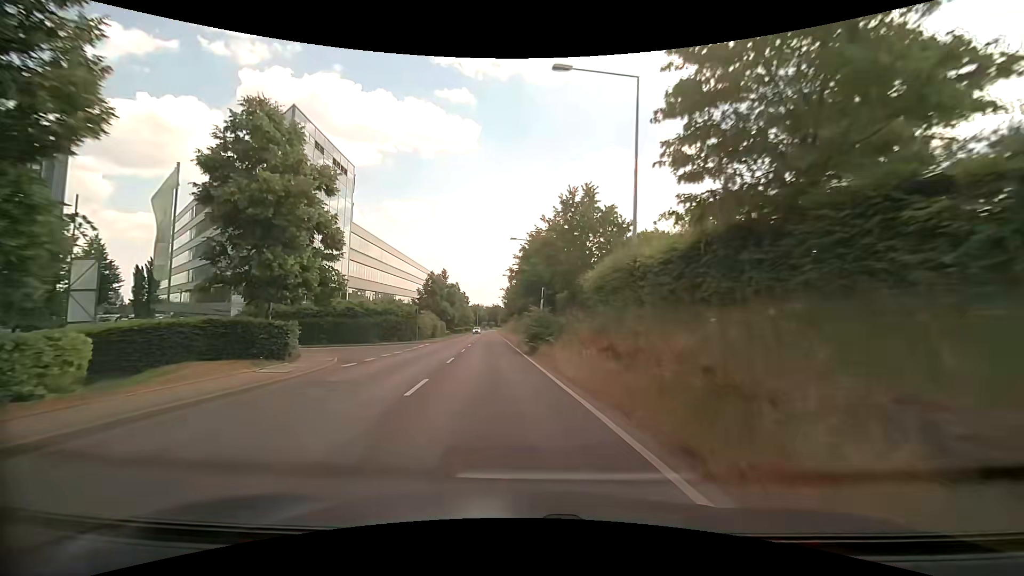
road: tertiary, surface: asphalt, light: Day
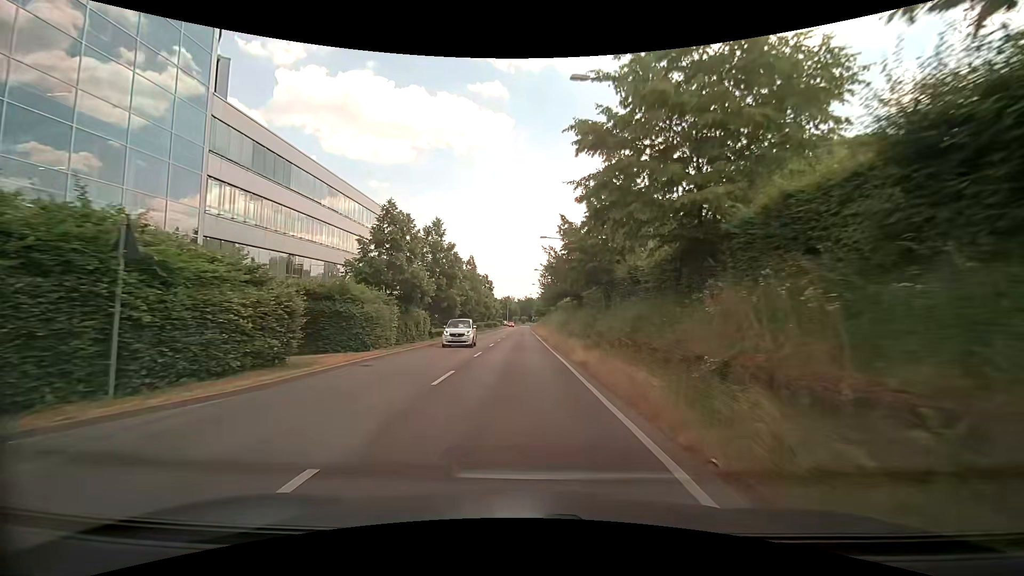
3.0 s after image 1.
(-1.9, +35.7) m; -3°
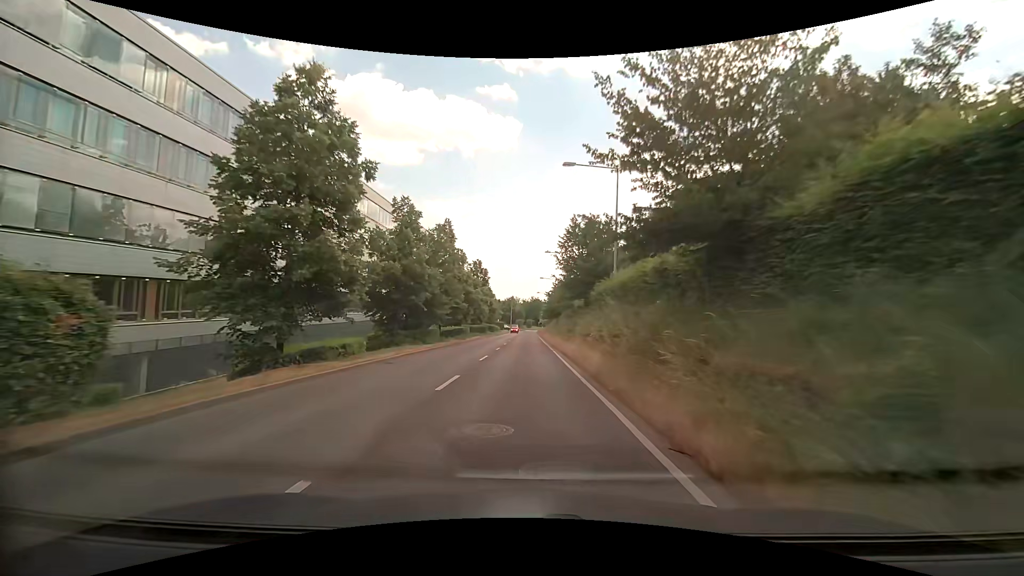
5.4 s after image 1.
(-0.3, +27.6) m; -1°
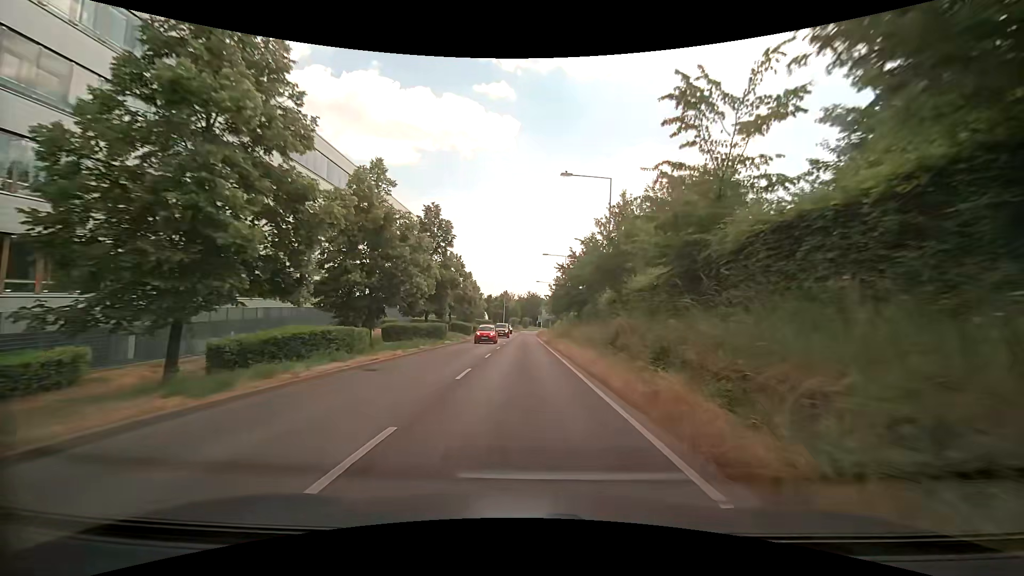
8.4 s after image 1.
(-0.1, +34.5) m; +1°
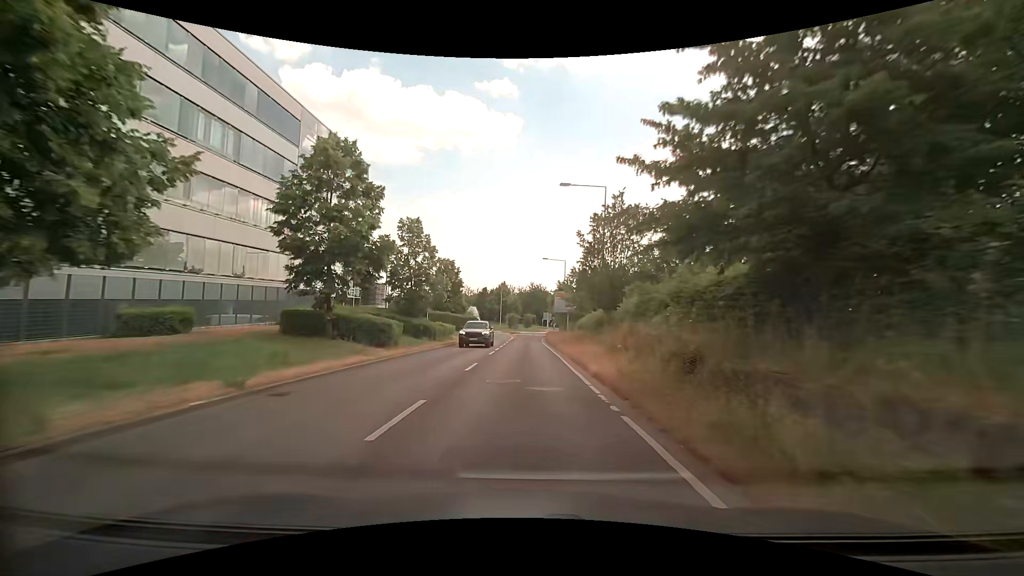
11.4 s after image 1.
(-0.1, +34.5) m; -1°
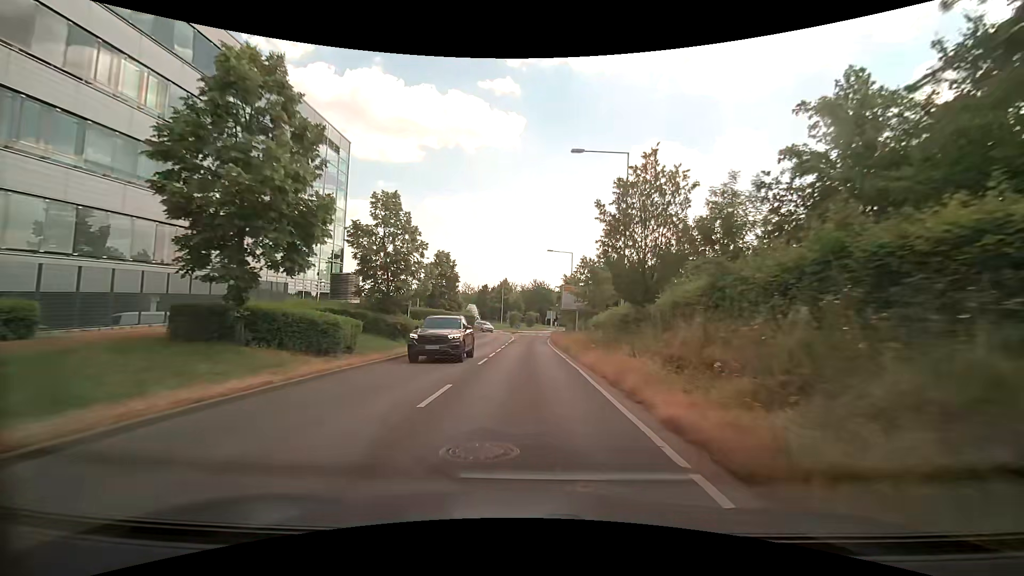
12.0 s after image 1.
(0.0, +6.9) m; 0°
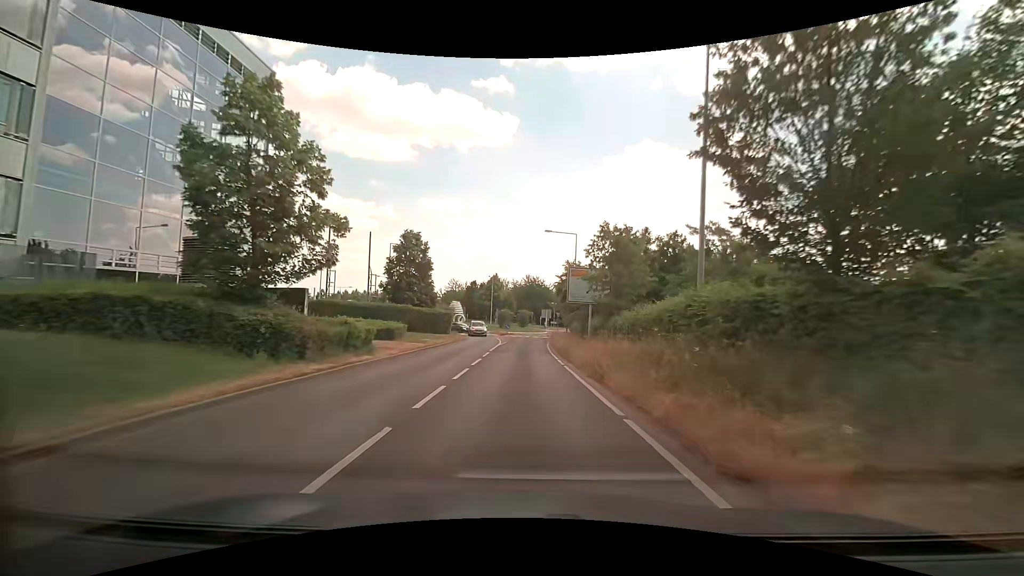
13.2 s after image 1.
(+0.1, +13.7) m; +1°
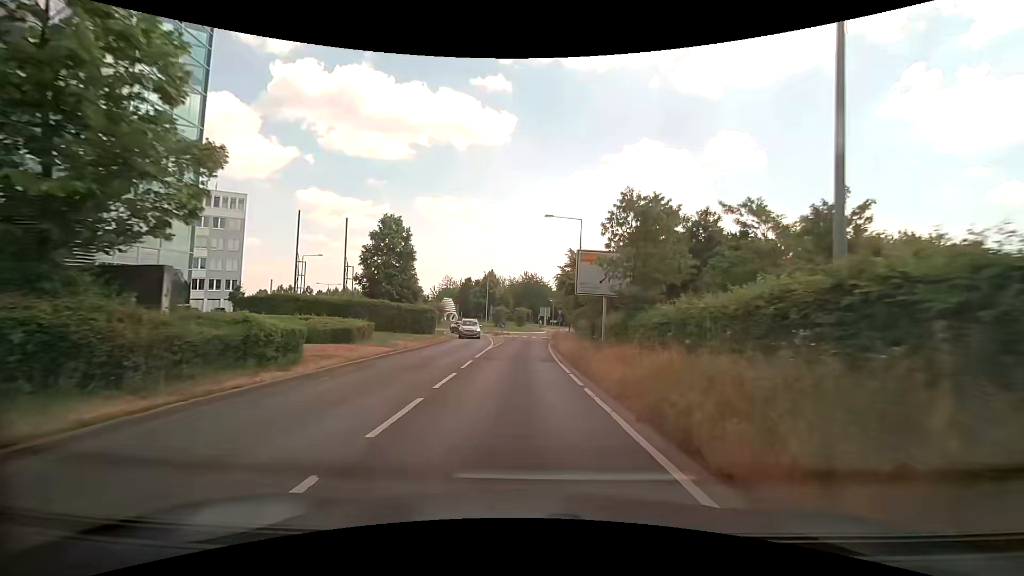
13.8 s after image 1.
(0.0, +6.6) m; 0°
(0, +10) (0, +20) (+1, +30) (+1, +40) (+1, +50) (+1, +60) (+2, +70) (+6, +79) (+6, +89) (+2, +98) m
